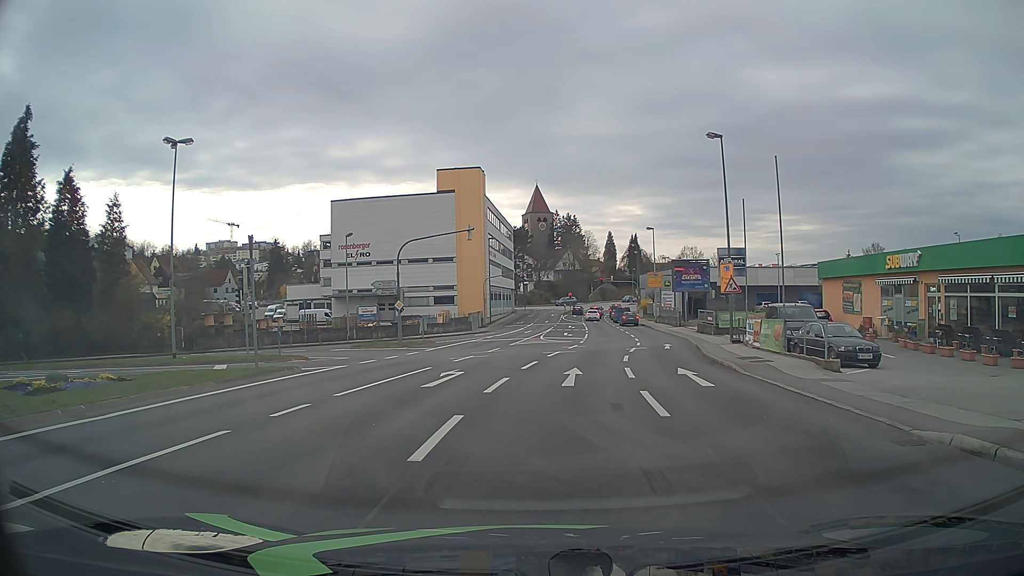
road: tertiary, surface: asphalt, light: Day
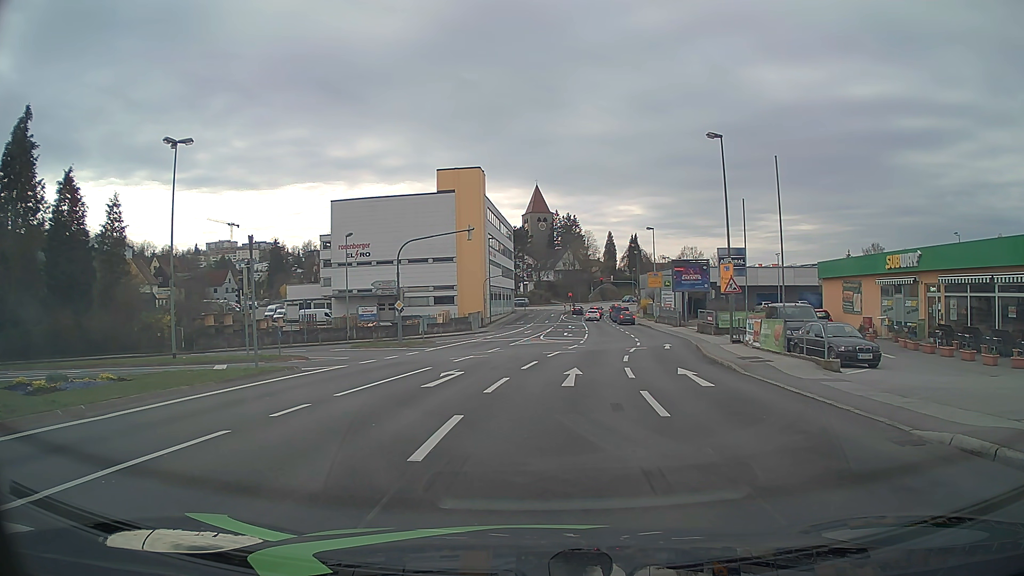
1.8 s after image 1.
(0.0, 0.0) m; 0°
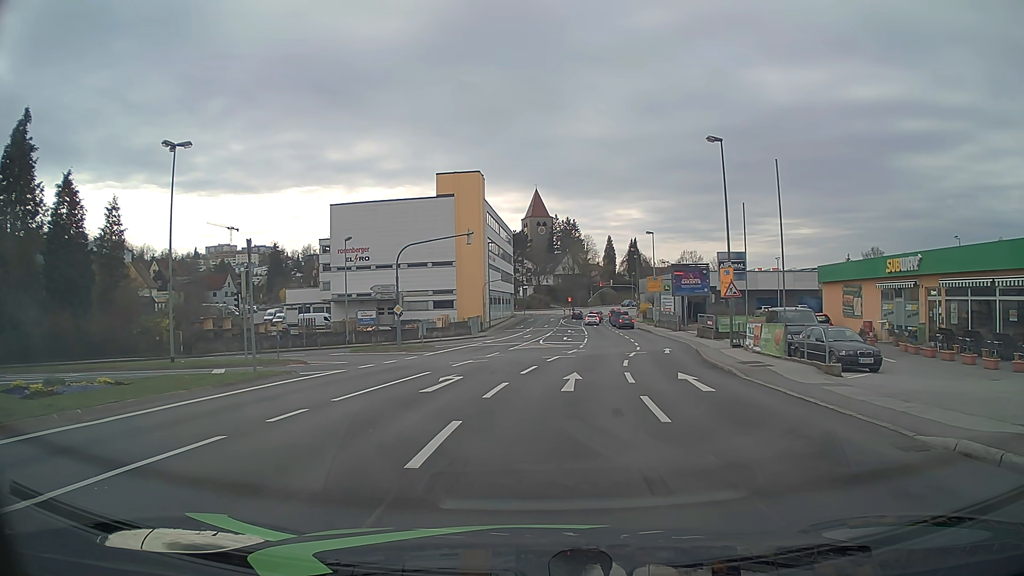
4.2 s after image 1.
(0.0, +0.1) m; 0°
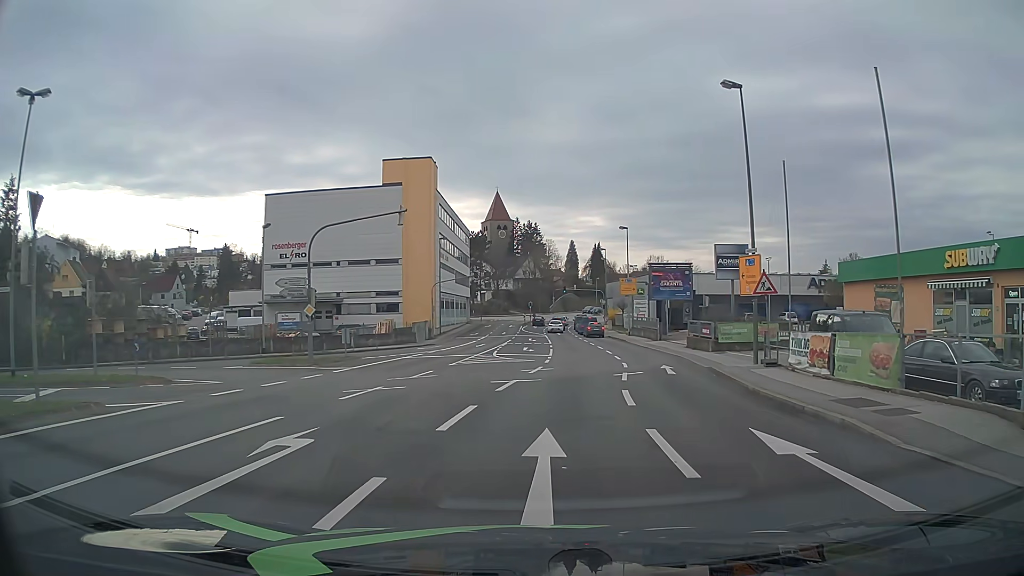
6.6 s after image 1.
(+0.5, +10.1) m; +5°
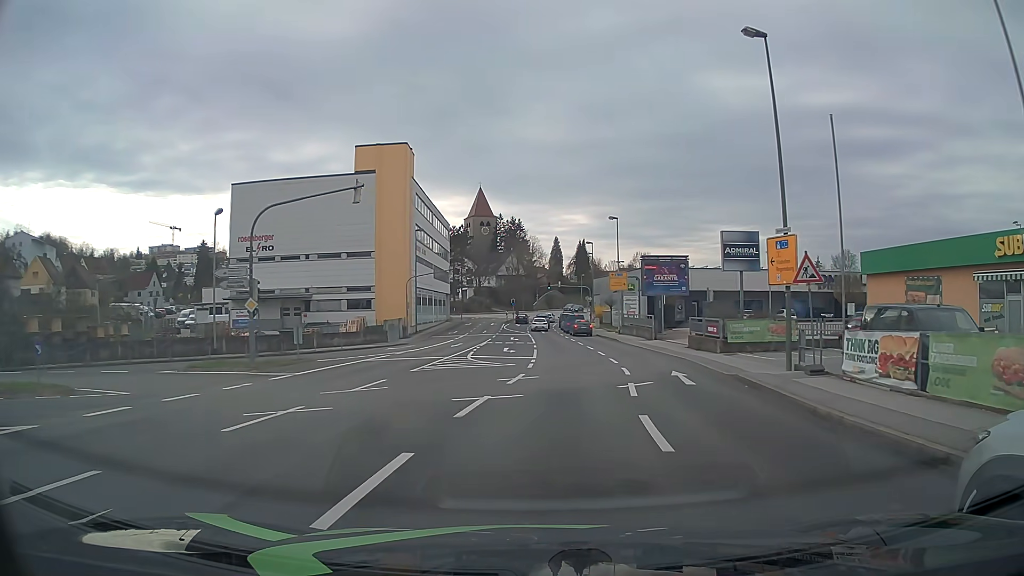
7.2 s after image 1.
(0.0, +5.0) m; +1°
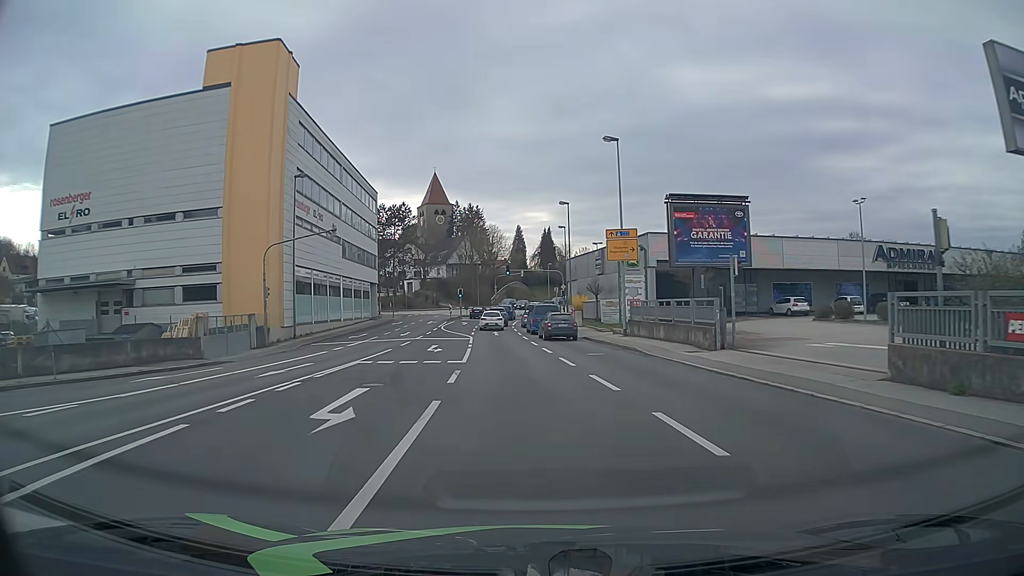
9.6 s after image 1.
(+1.1, +25.2) m; +4°
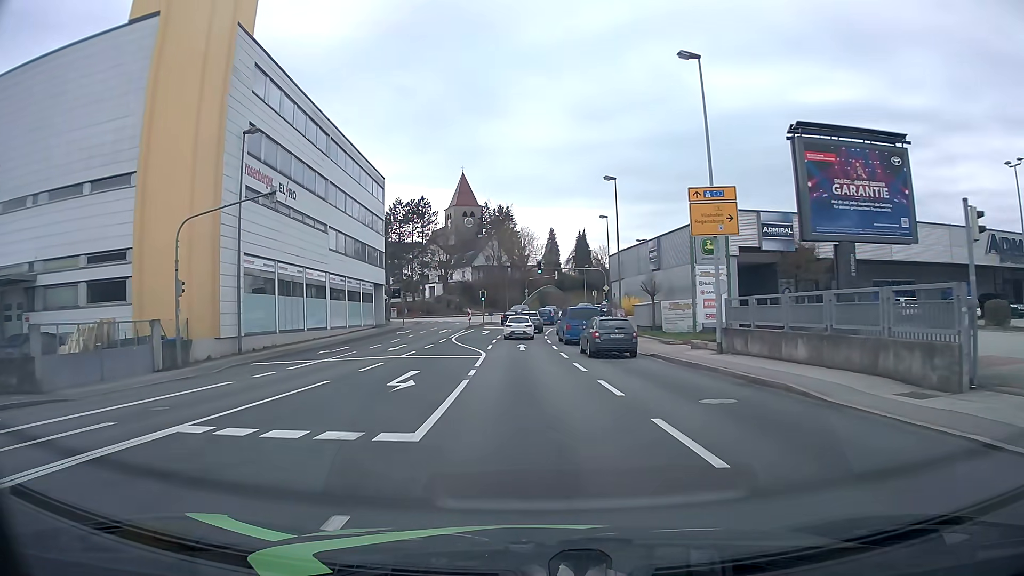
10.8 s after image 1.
(-0.3, +12.4) m; -3°
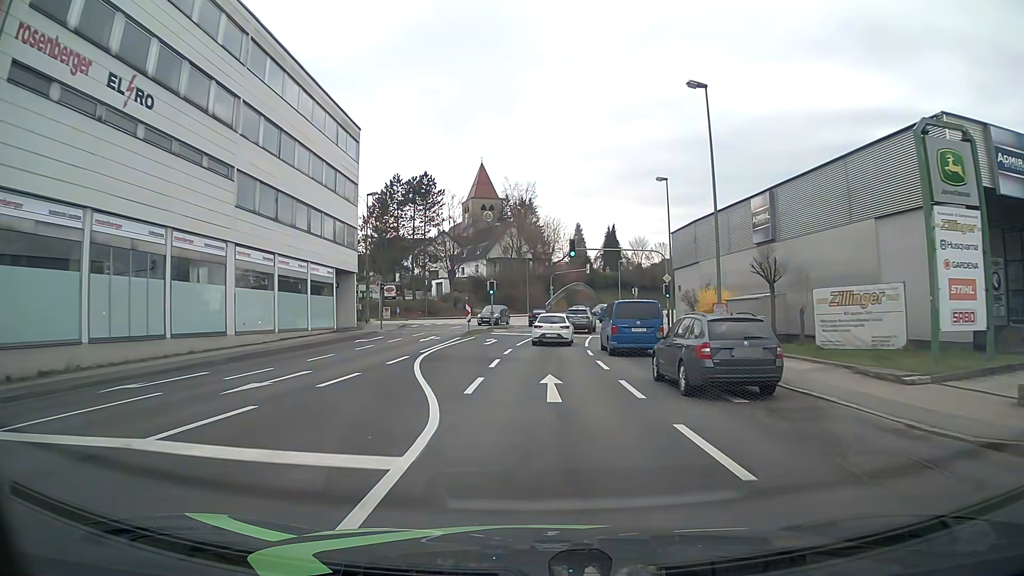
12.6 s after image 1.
(-0.4, +18.5) m; -1°
(0, +10) (0, +20) (0, +30) (+1, +40) (+2, +50) (+5, +60) (+8, +69) (+12, +78) (+16, +87) (+21, +96) m
